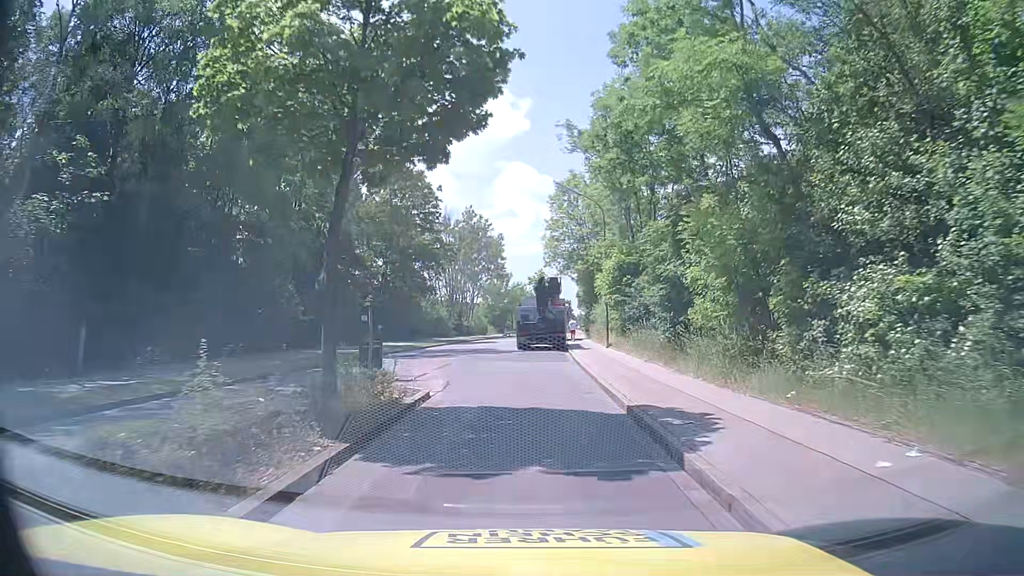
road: tertiary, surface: asphalt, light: Day
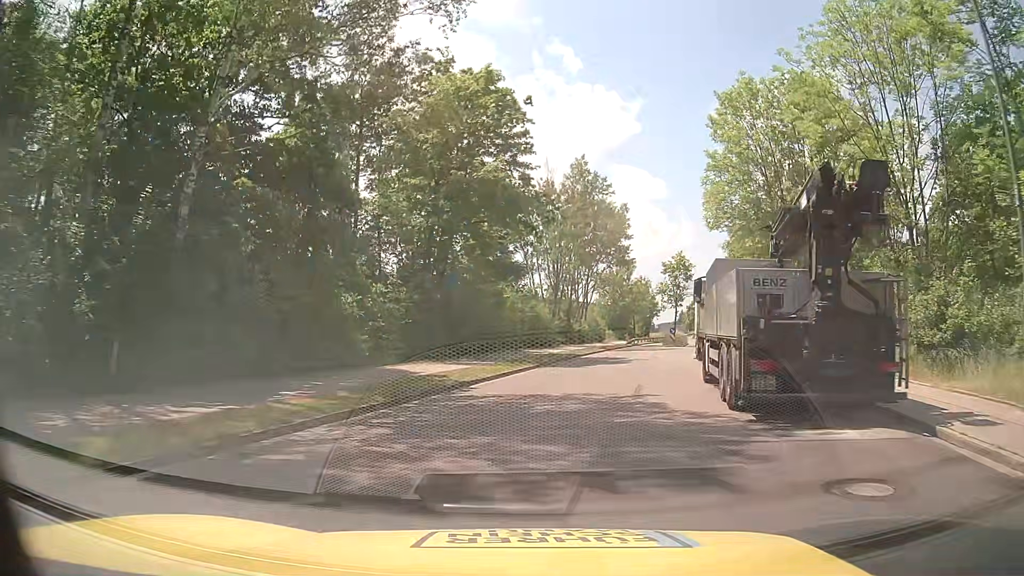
(-2.2, +24.4) m; -11°
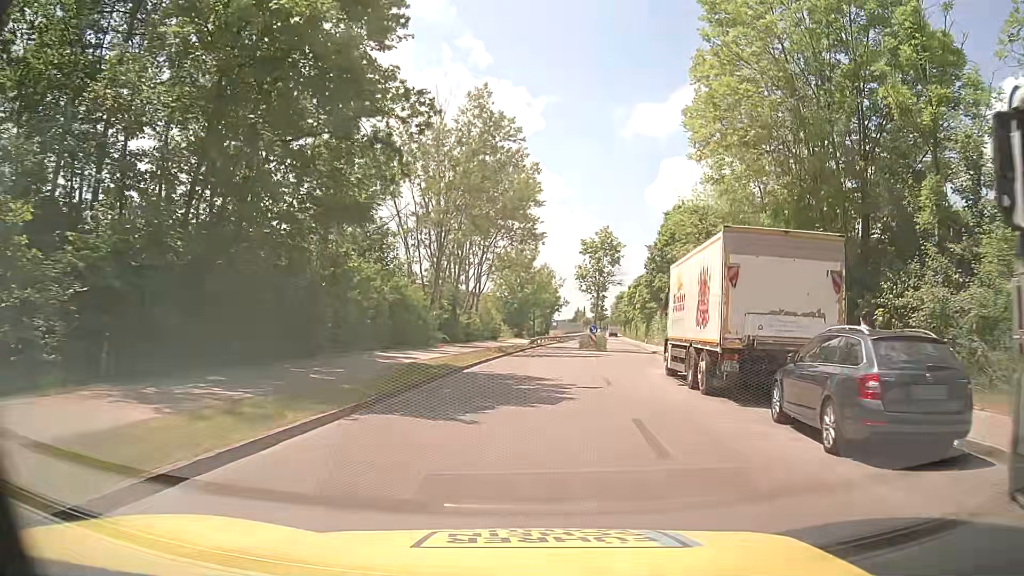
(+1.1, +15.5) m; +10°
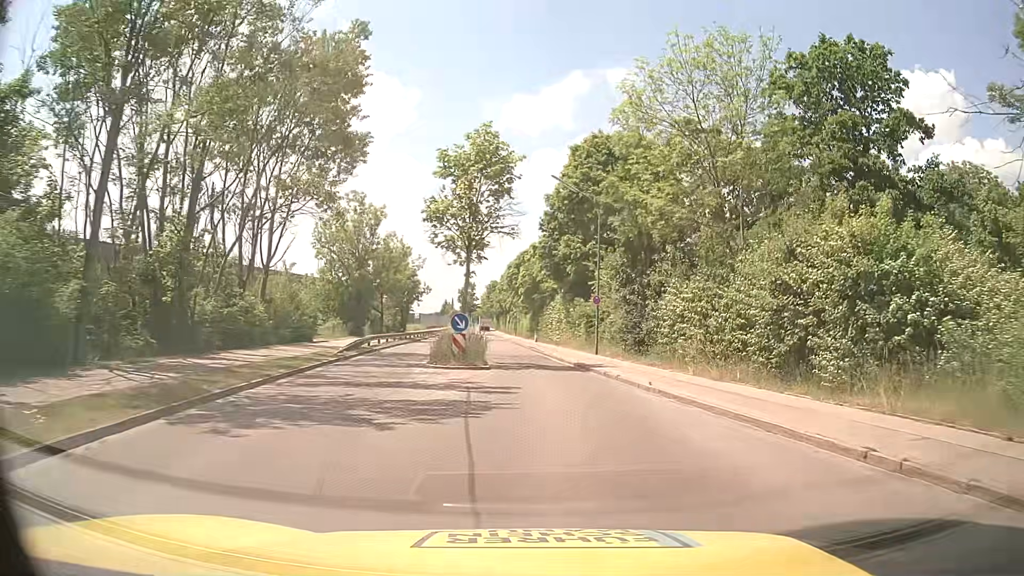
(+1.8, +23.6) m; +10°
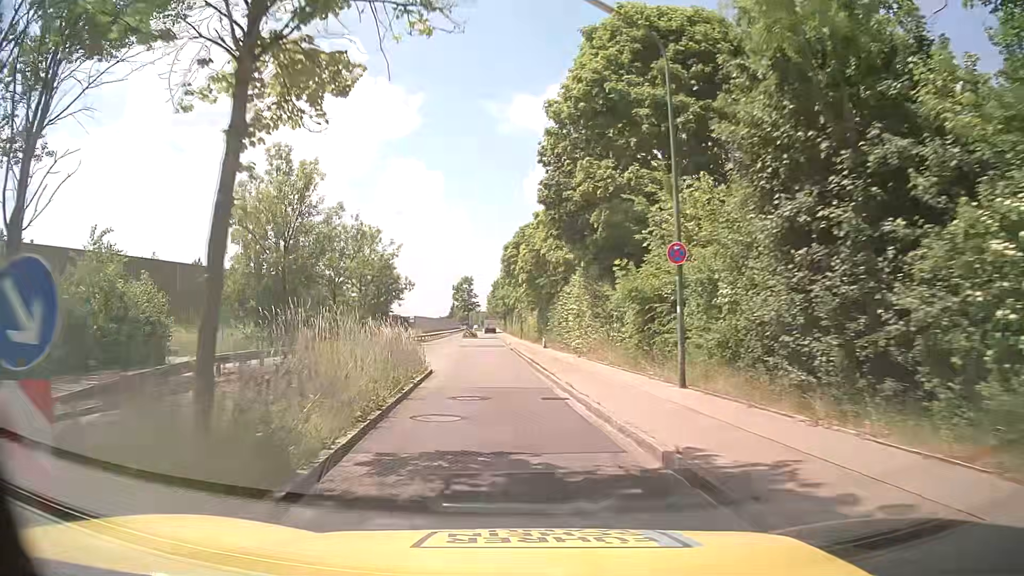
(+0.8, +18.6) m; 0°
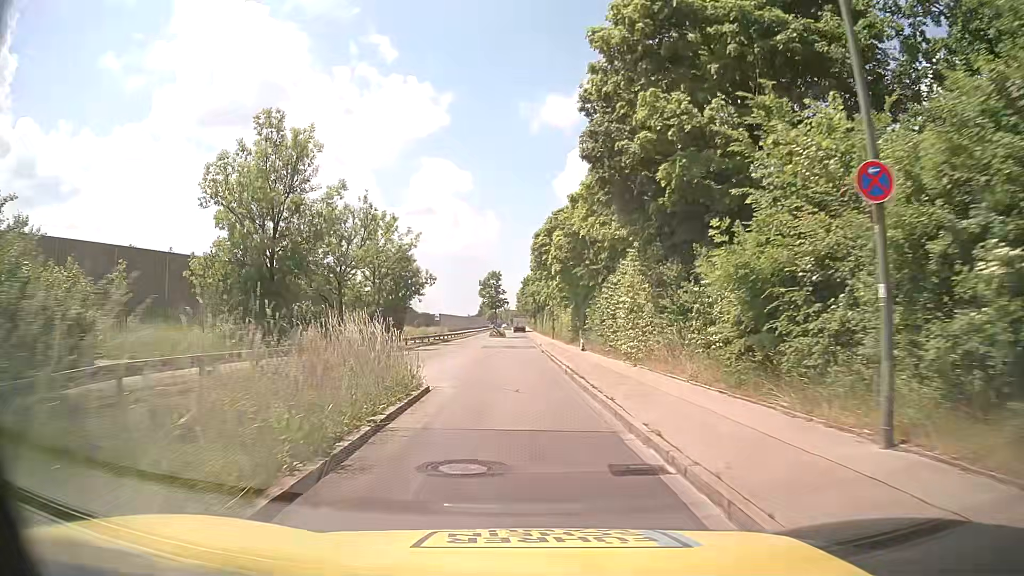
(-0.2, +6.7) m; -2°
